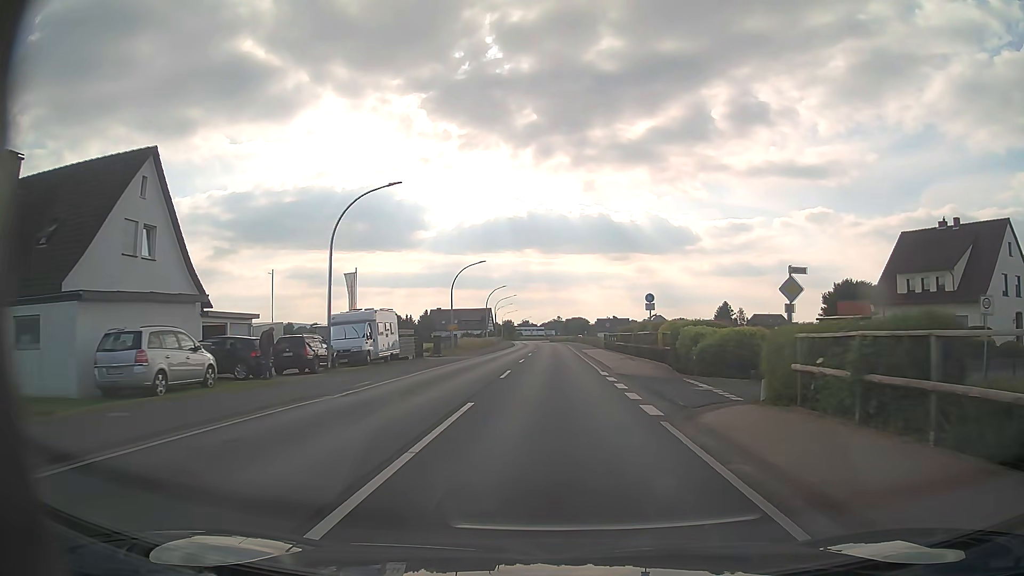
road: primary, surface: asphalt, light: Day
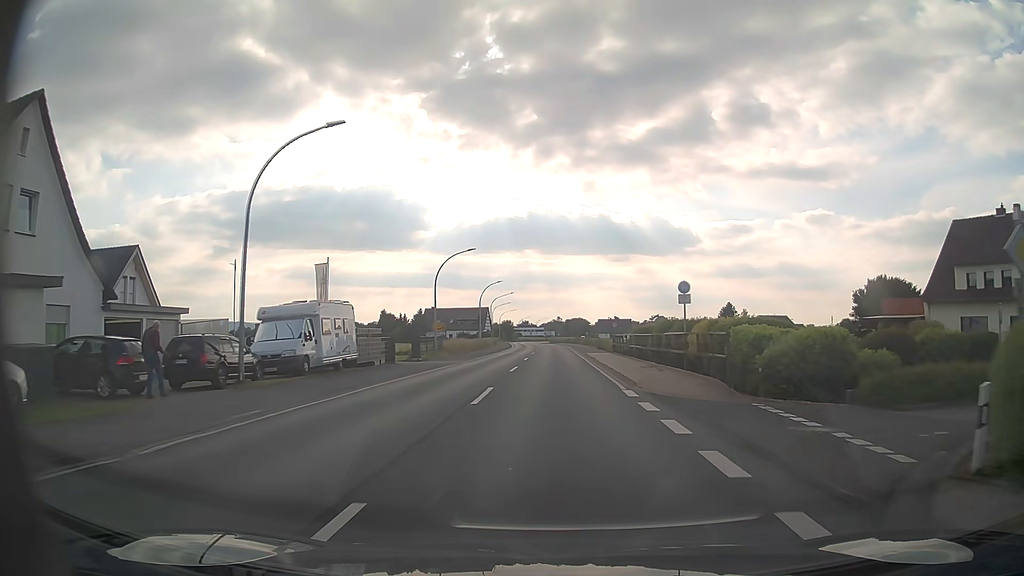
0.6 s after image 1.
(0.0, +7.9) m; 0°
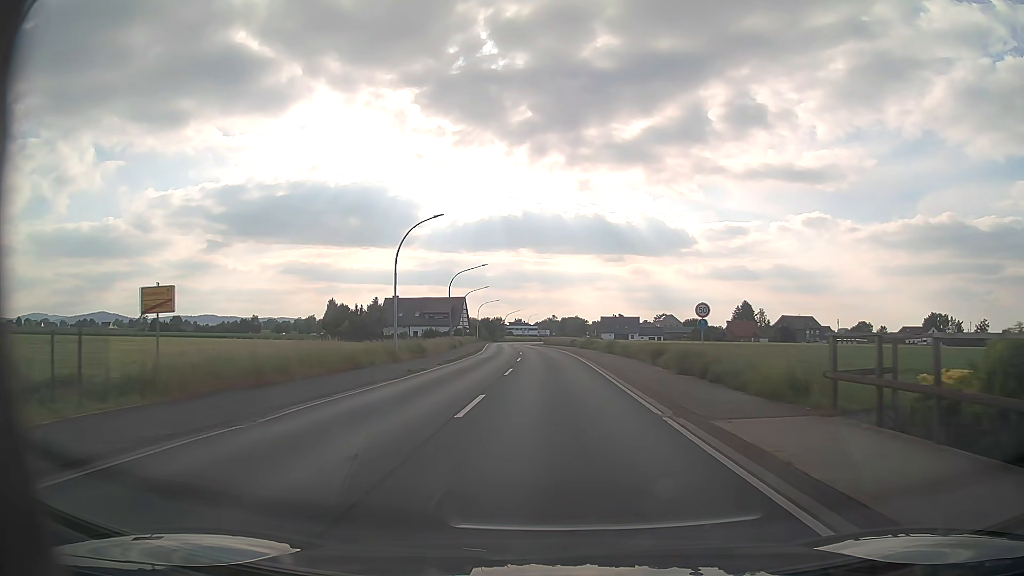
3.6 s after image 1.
(+0.1, +39.5) m; 0°
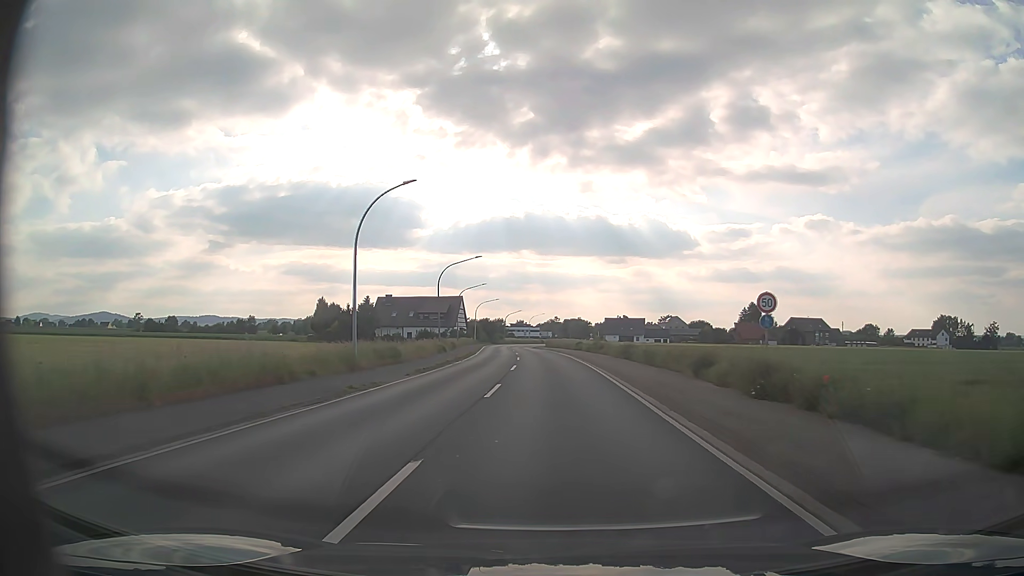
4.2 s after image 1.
(0.0, +7.9) m; 0°
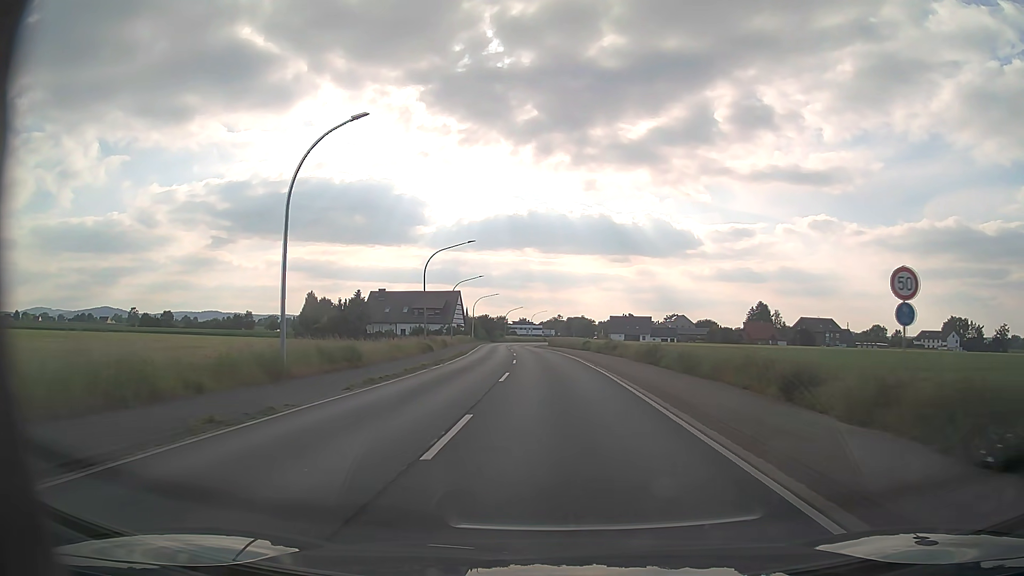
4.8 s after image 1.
(0.0, +7.9) m; 0°
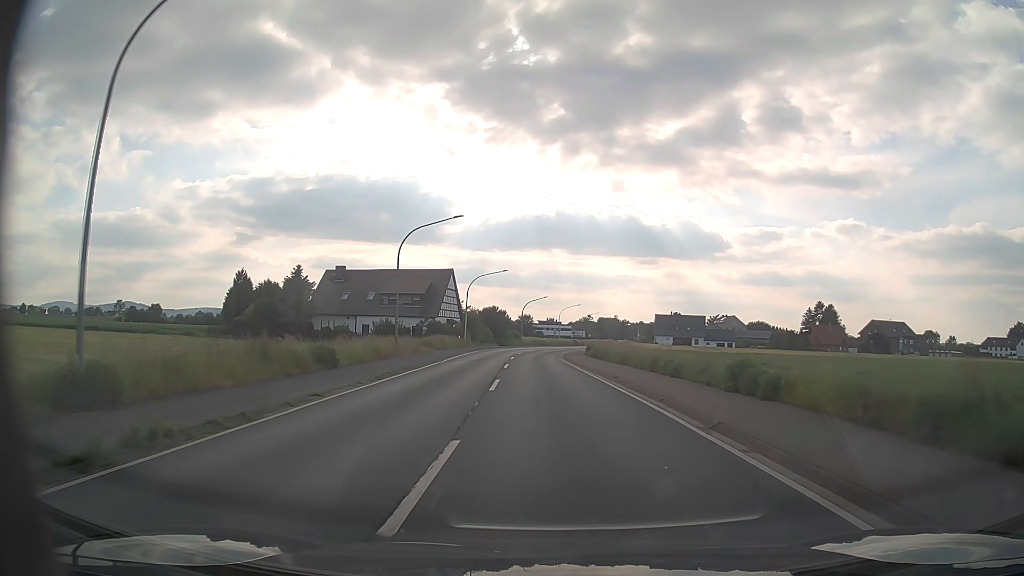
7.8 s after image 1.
(-0.8, +39.6) m; -2°
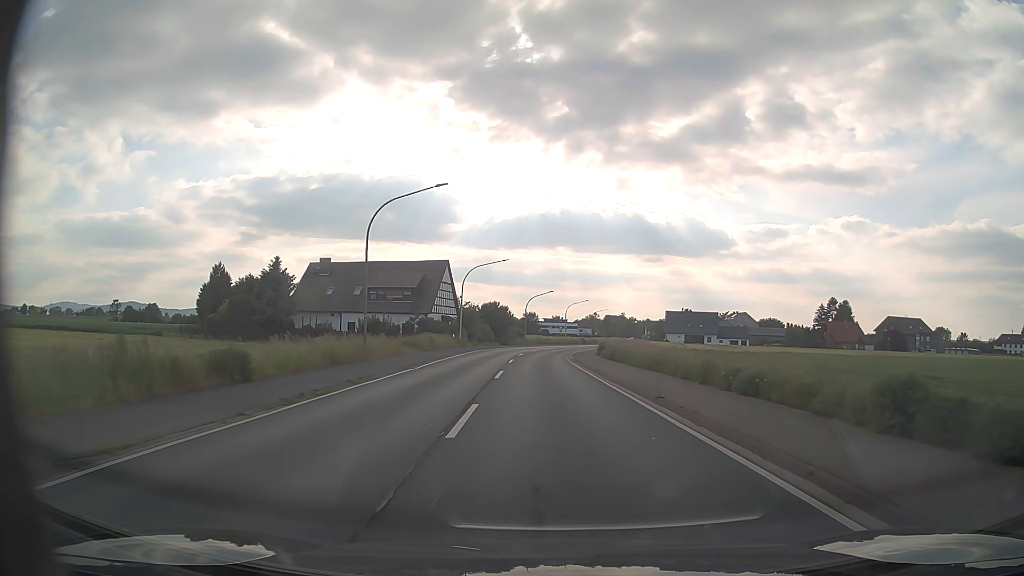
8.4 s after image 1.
(0.0, +7.9) m; -1°
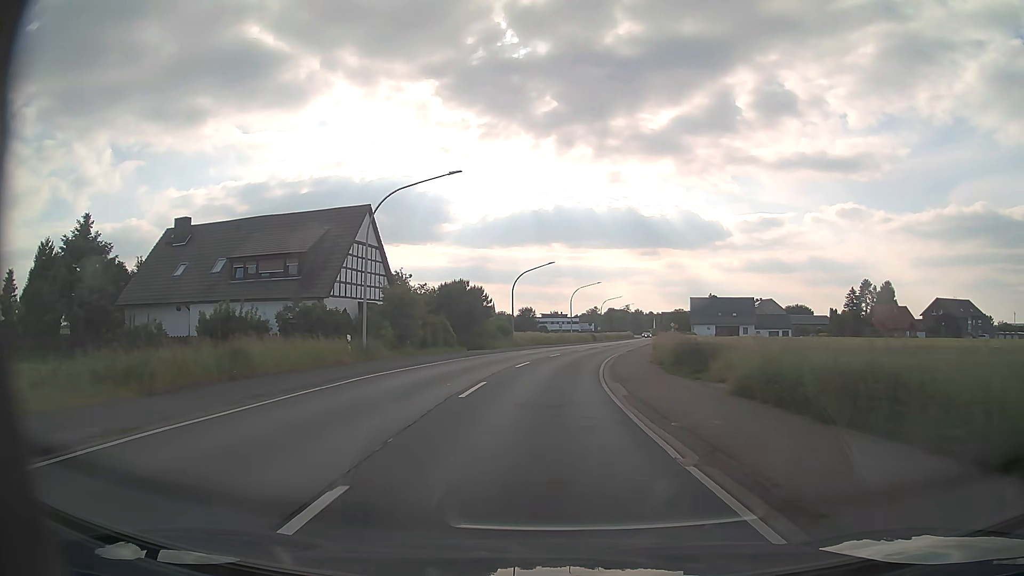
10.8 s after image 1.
(-0.2, +31.8) m; 0°
(0, +10) (0, +20) (+1, +30) (+2, +40) (+3, +50) (+5, +60) (+7, +70) (+9, +79) (+11, +89) (+13, +99) m
